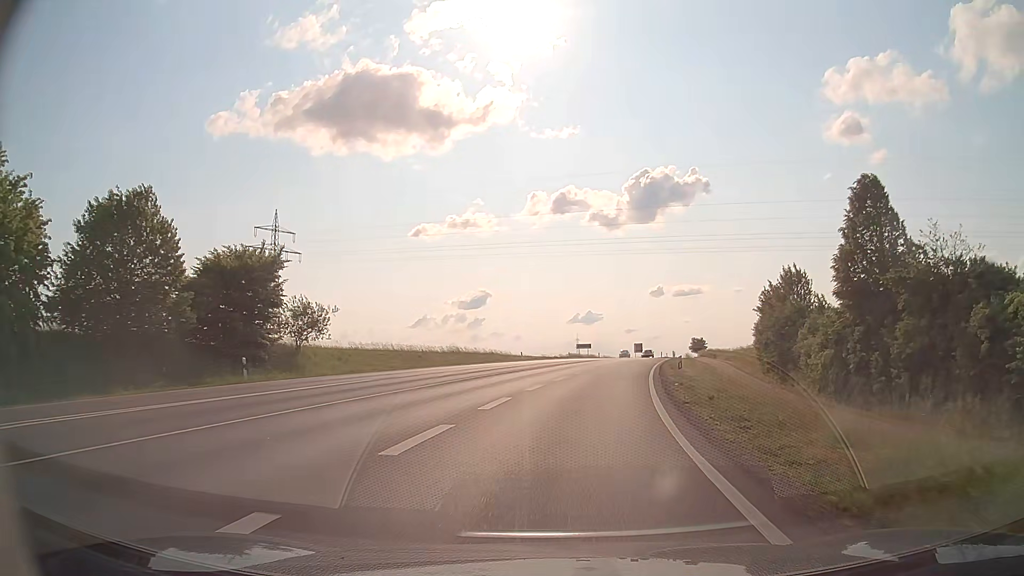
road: trunk_link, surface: asphalt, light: Day
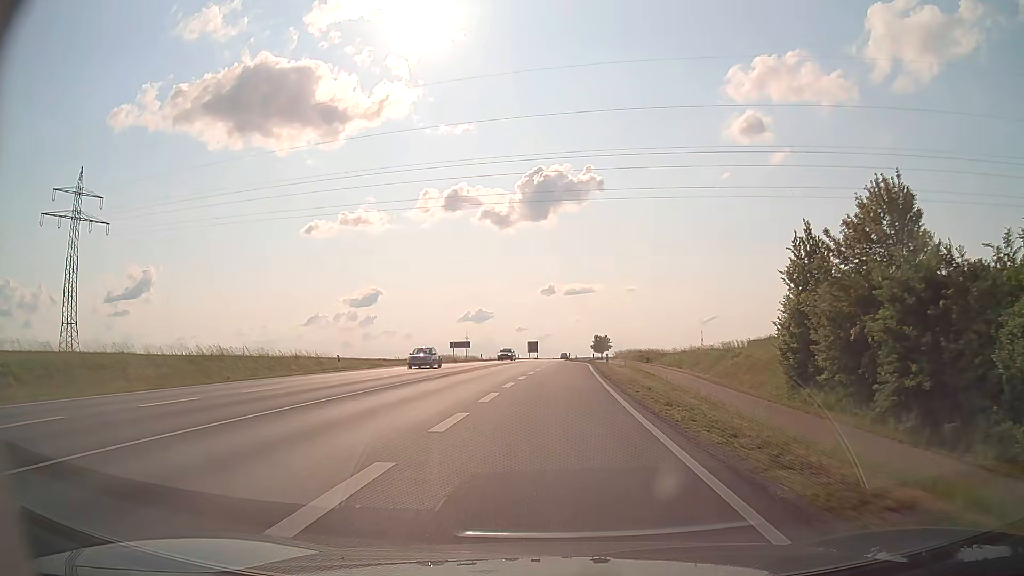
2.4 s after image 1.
(+3.5, +33.2) m; +9°
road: secondary
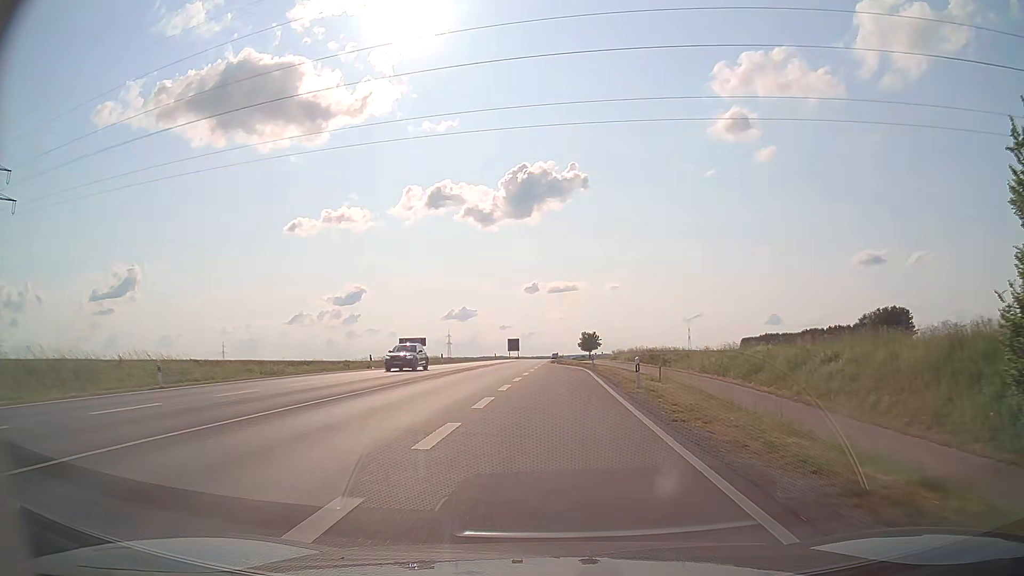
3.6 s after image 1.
(+0.3, +20.1) m; +1°
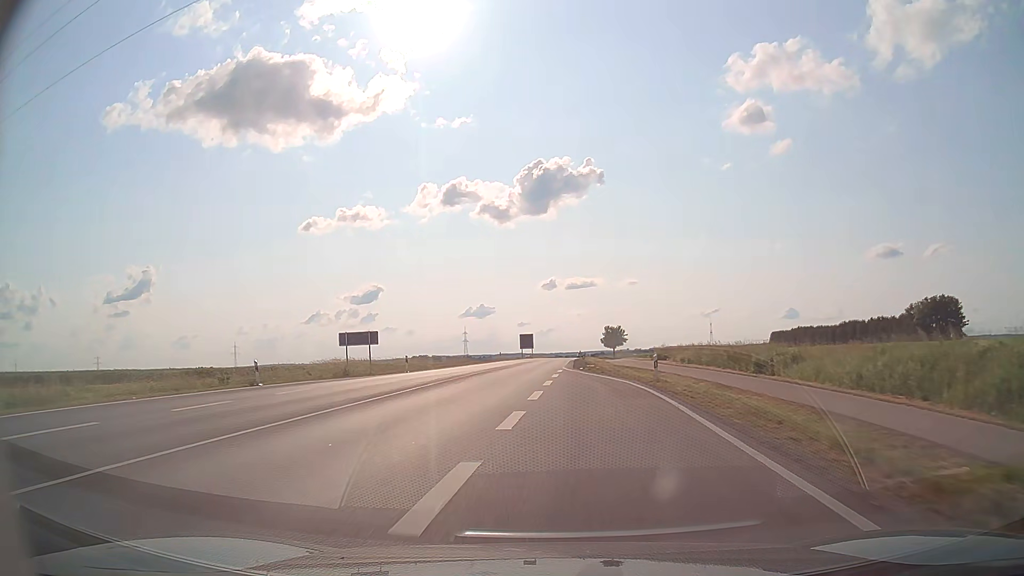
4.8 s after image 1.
(0.0, +22.3) m; -1°
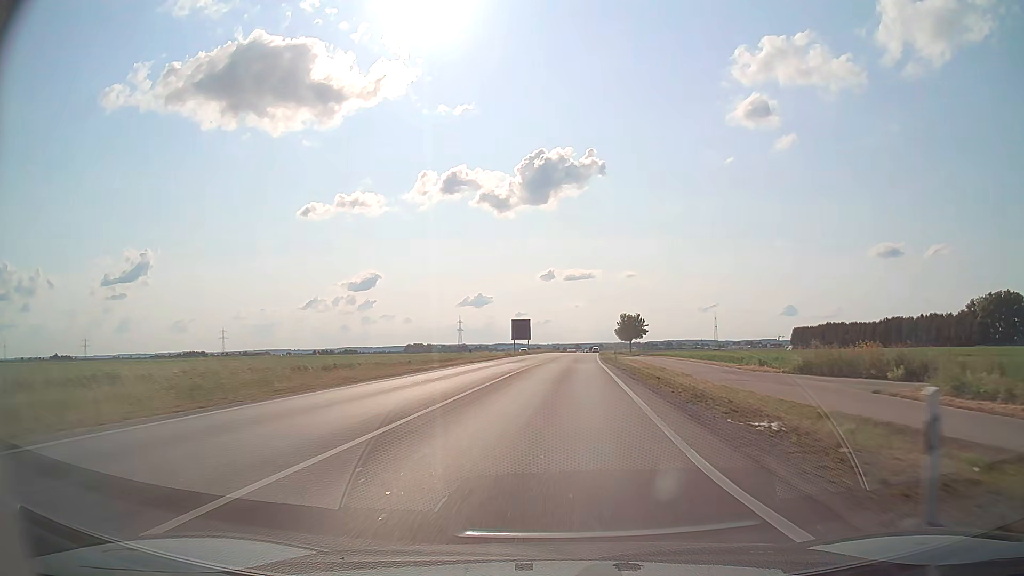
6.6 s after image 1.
(-1.1, +35.4) m; -1°
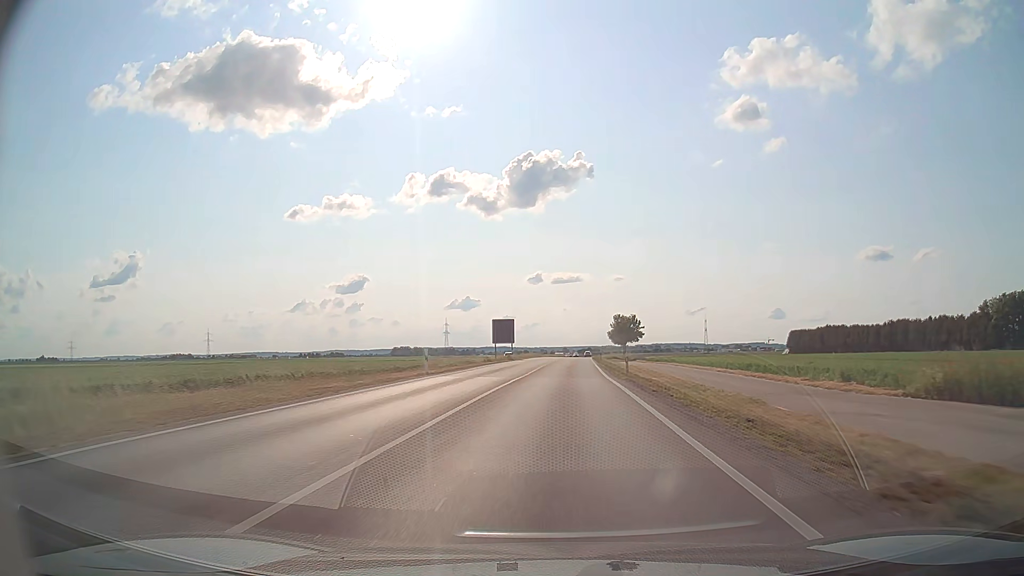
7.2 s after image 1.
(+0.2, +12.0) m; +1°
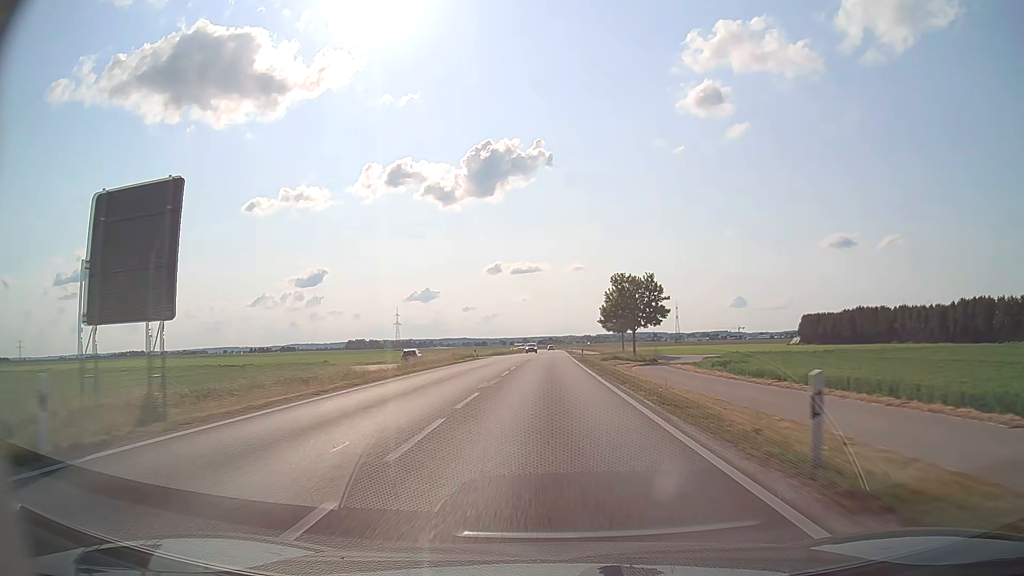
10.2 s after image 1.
(+2.7, +63.1) m; +4°
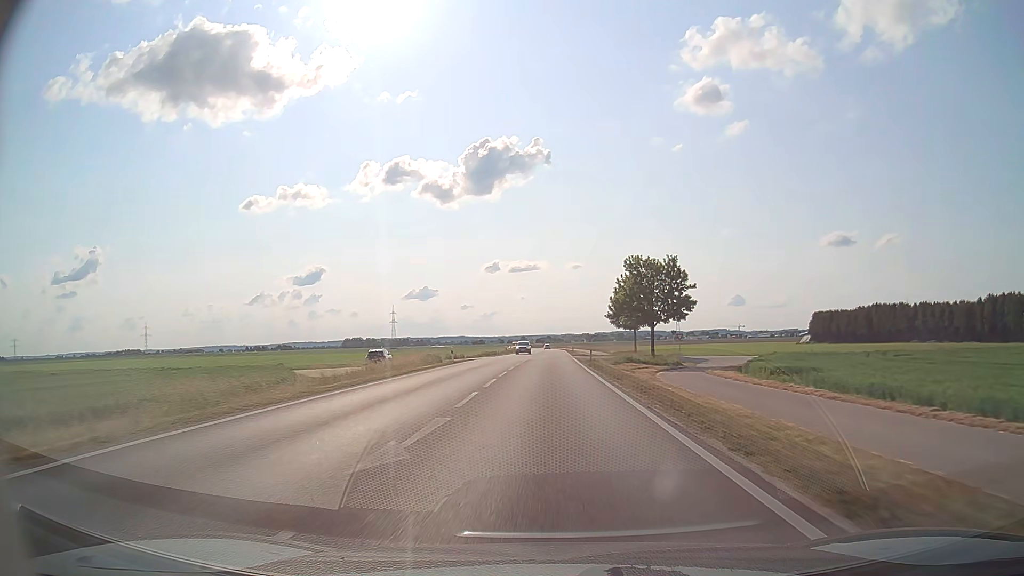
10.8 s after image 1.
(0.0, +12.9) m; 0°
(0, +10) (0, +20) (0, +30) (0, +40) (0, +50) (0, +60) (0, +70) (+1, +80) (+1, +90) (+1, +100) m
